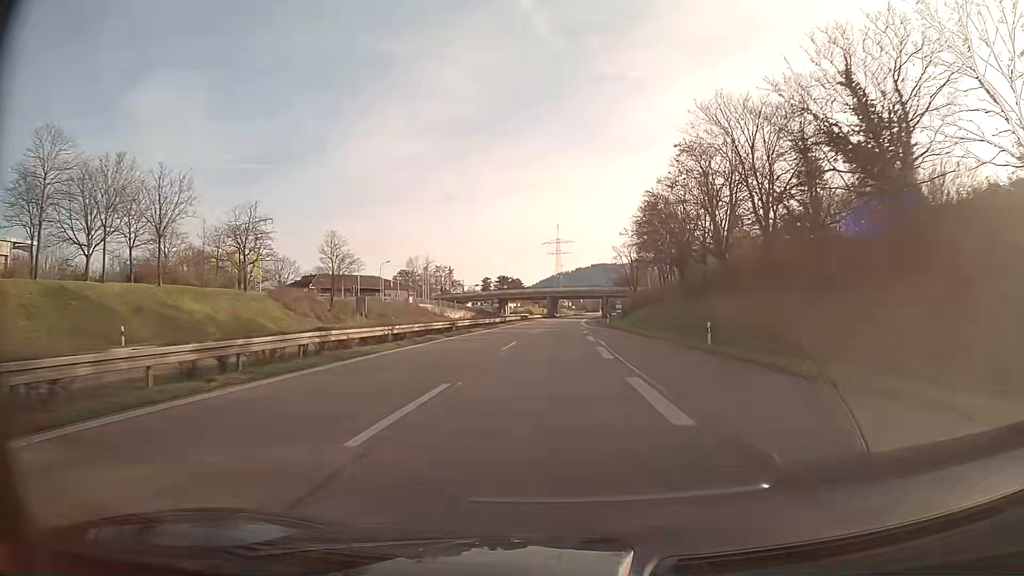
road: trunk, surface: asphalt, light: Day
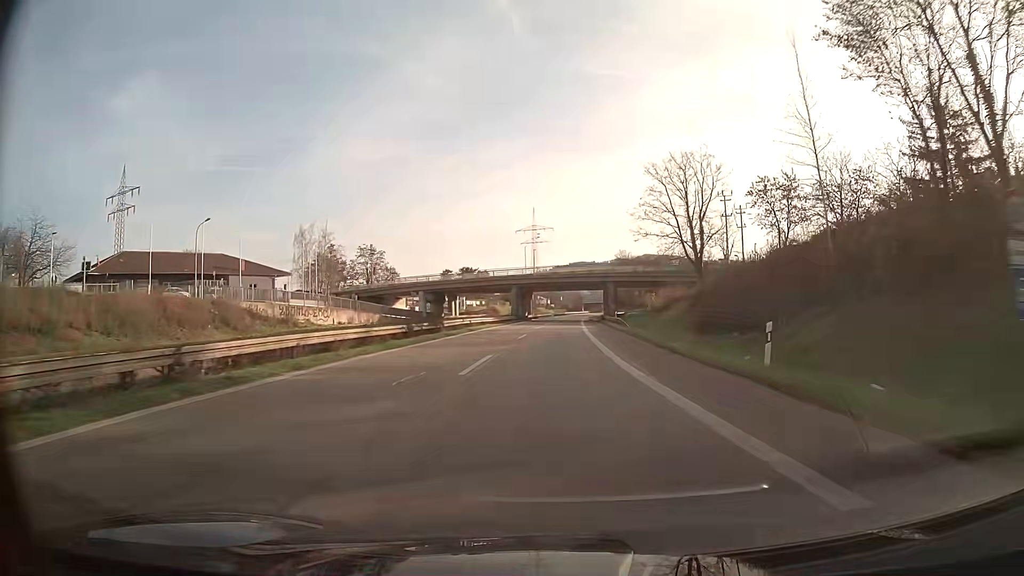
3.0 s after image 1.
(+1.1, +64.4) m; +2°
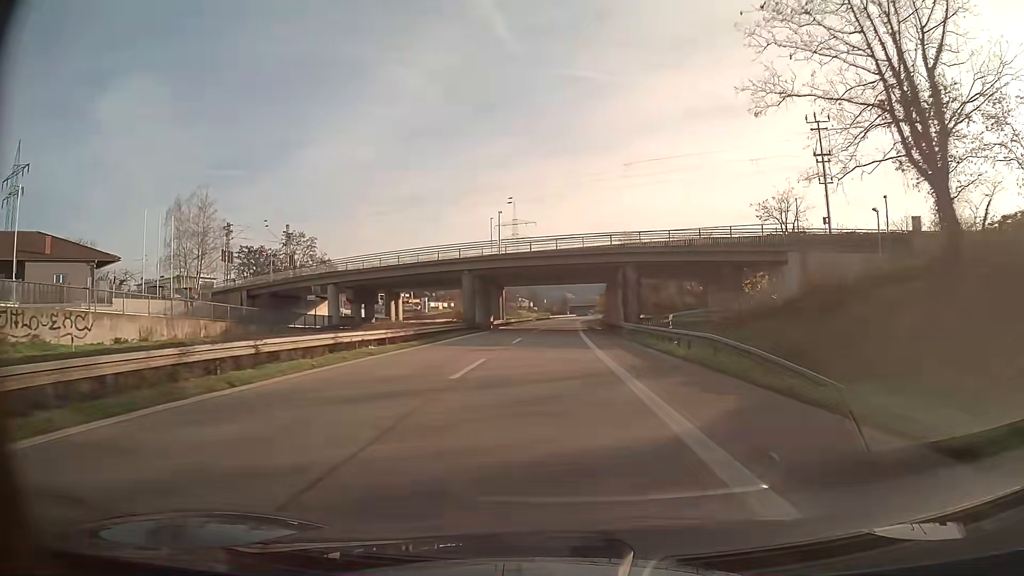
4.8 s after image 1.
(+0.4, +36.2) m; +1°
